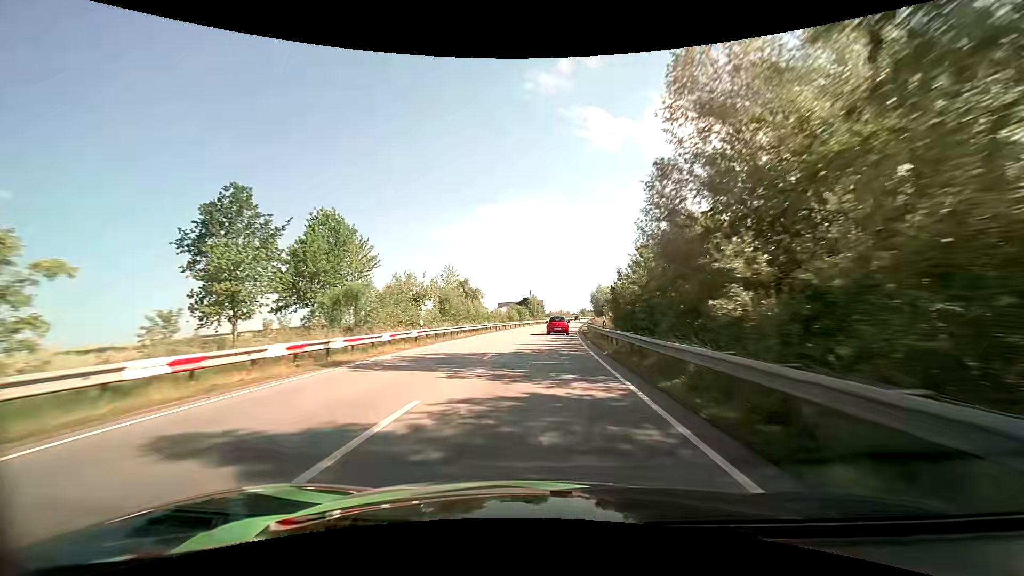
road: primary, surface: asphalt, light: Day
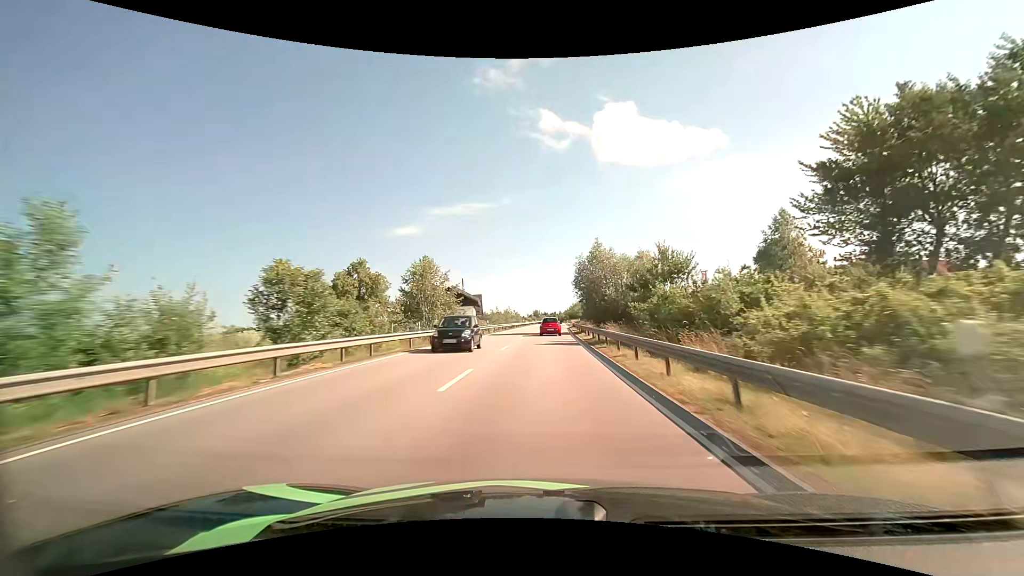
(+3.4, +65.3) m; +6°
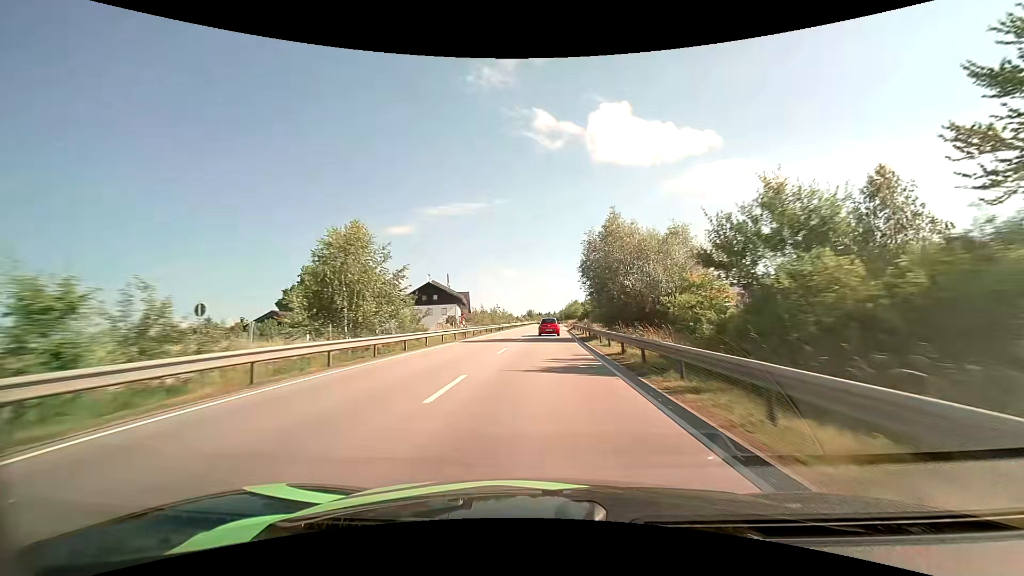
(+0.1, +13.1) m; +1°
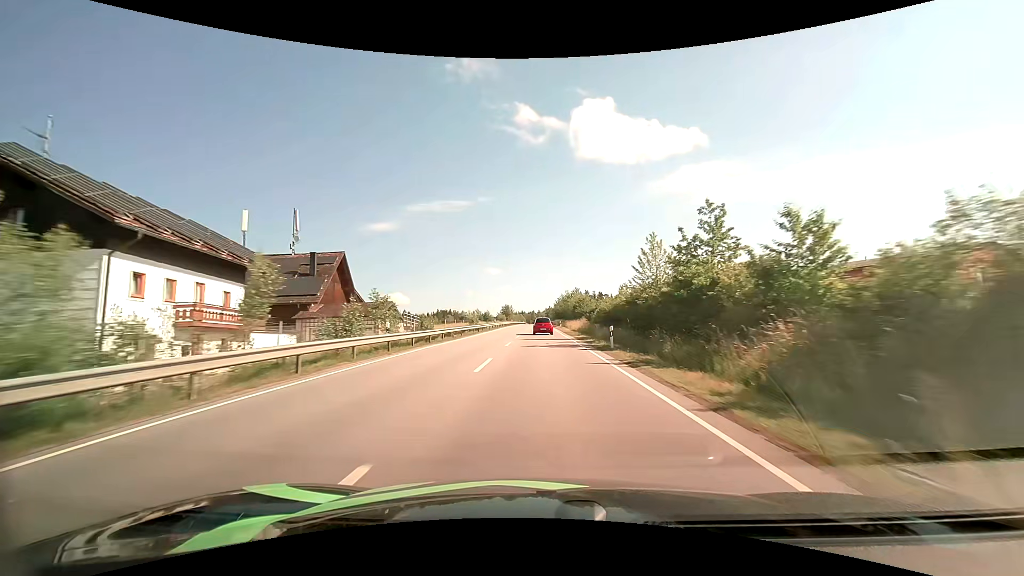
(+1.4, +66.5) m; +2°
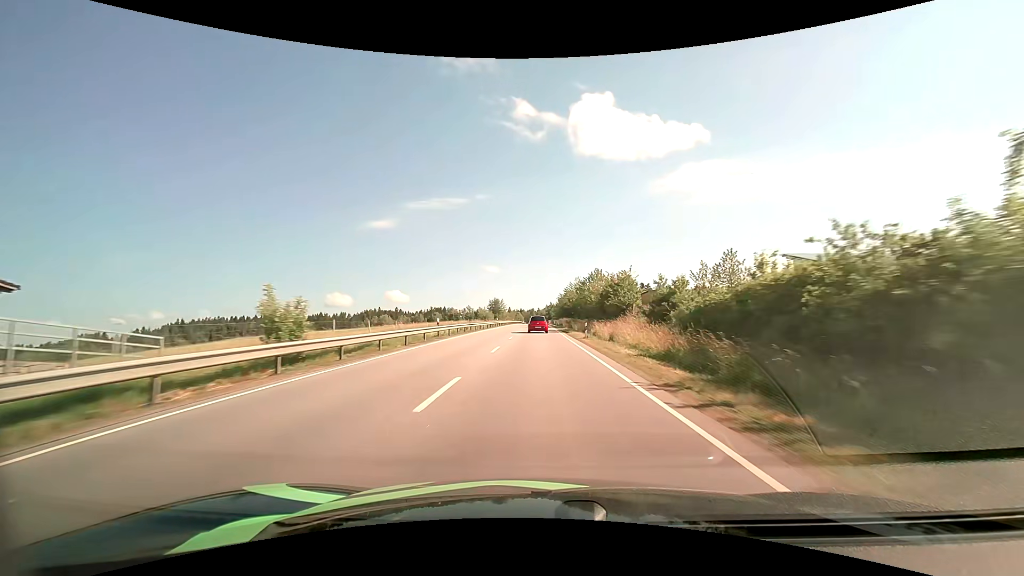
(0.0, +40.9) m; 0°
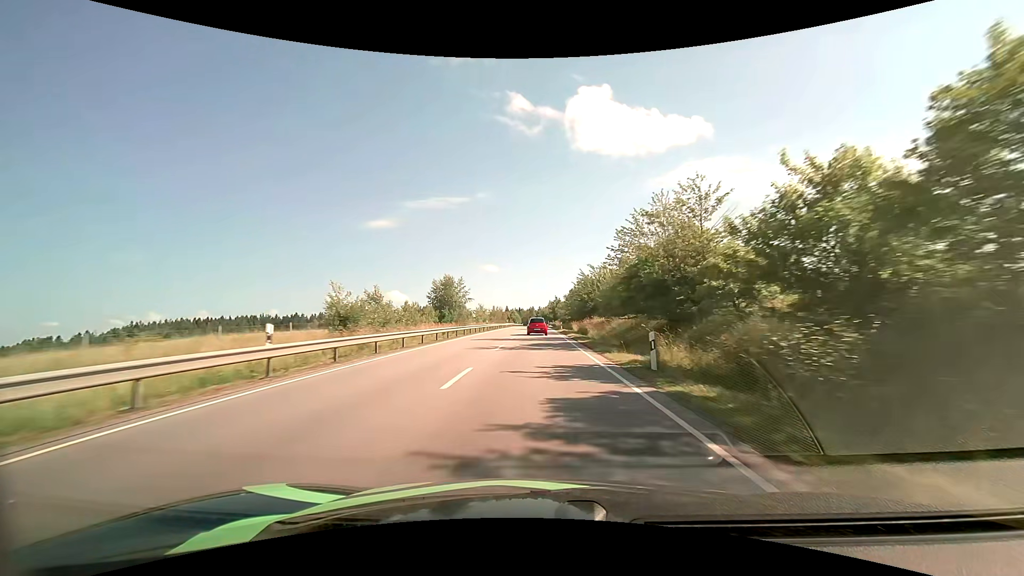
(-0.2, +68.7) m; 0°
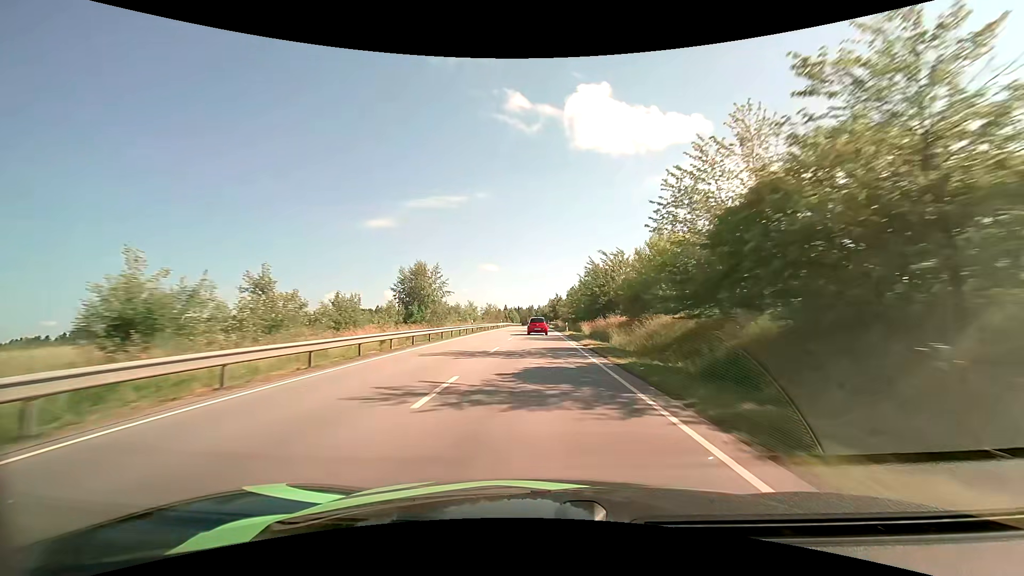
(0.0, +13.8) m; 0°
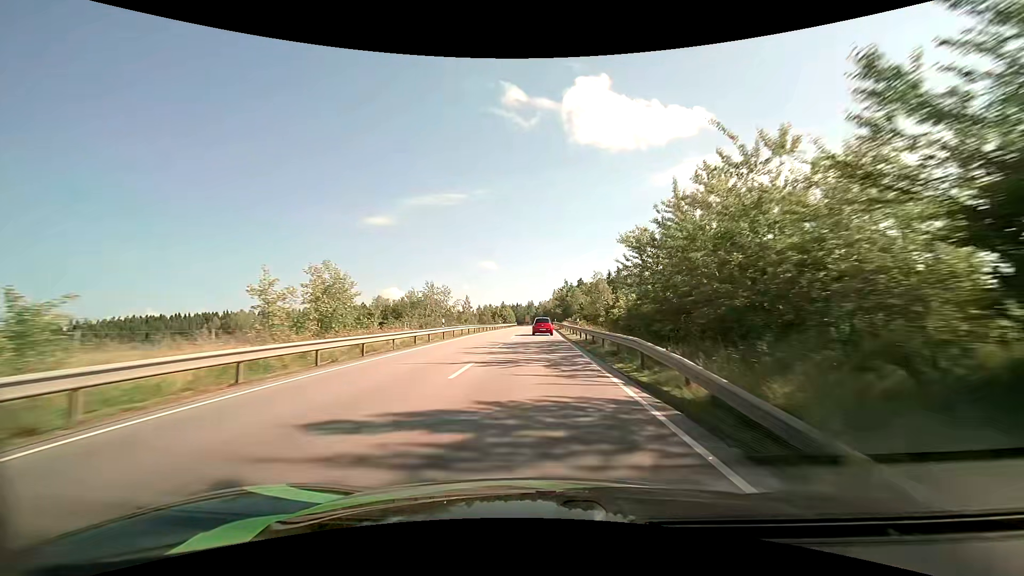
(+0.1, +55.5) m; 0°
(0, +10) (0, +20) (0, +30) (0, +40) (0, +50) (0, +60) (0, +70) (0, +80) (0, +90) (0, +100) m
